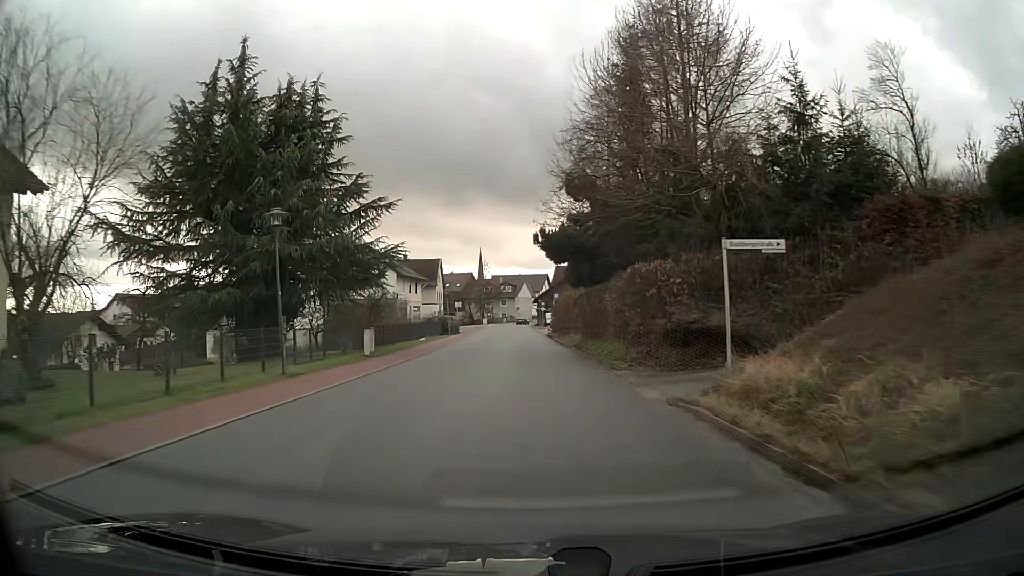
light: Day
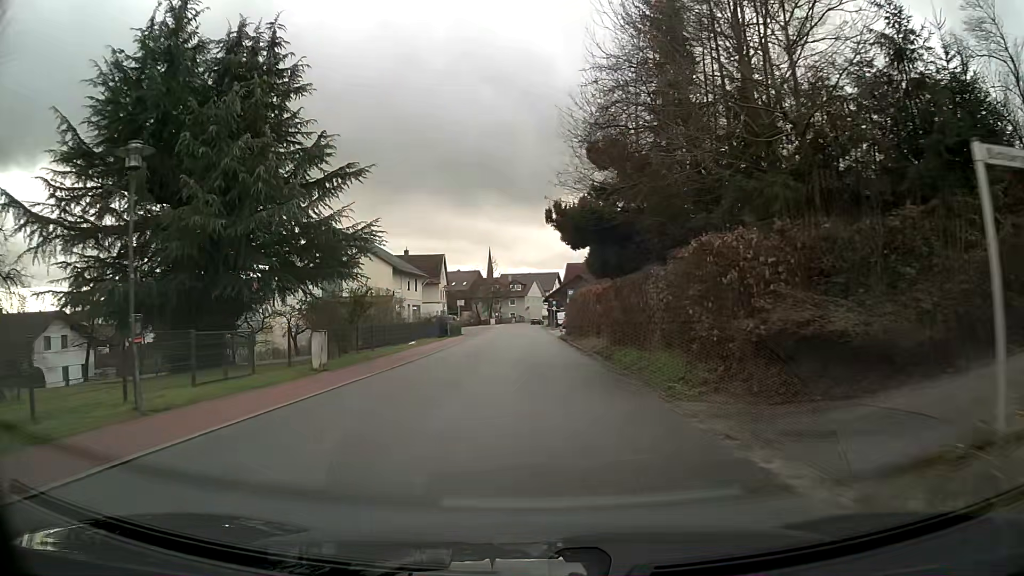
(0.0, +6.8) m; -1°
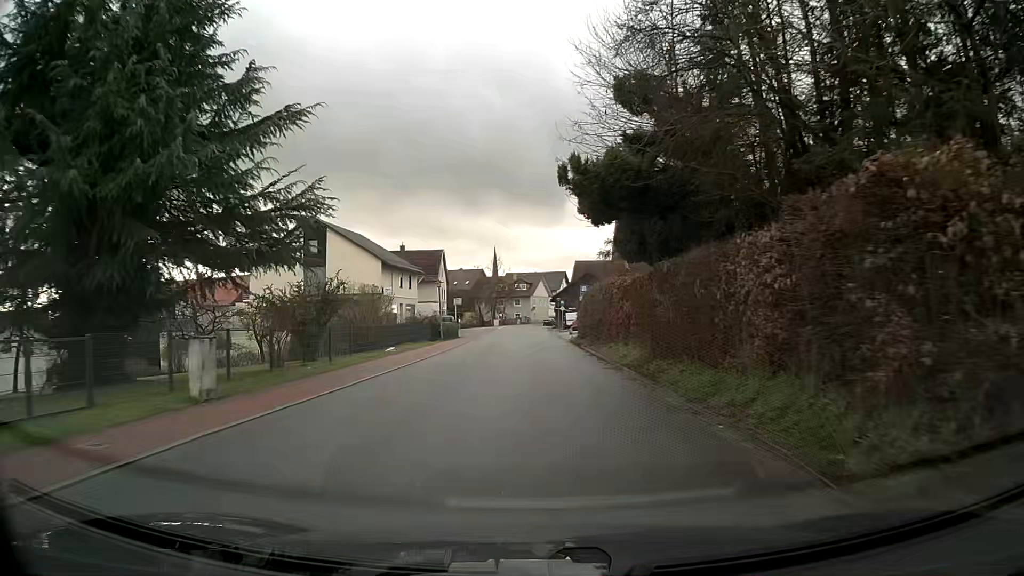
(0.0, +6.8) m; 0°
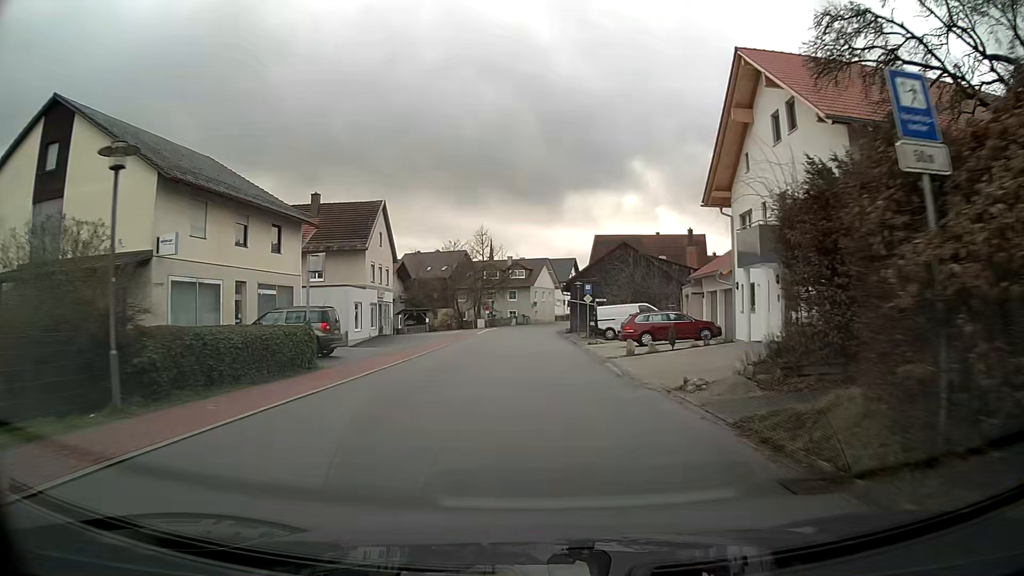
(+0.1, +34.7) m; 0°
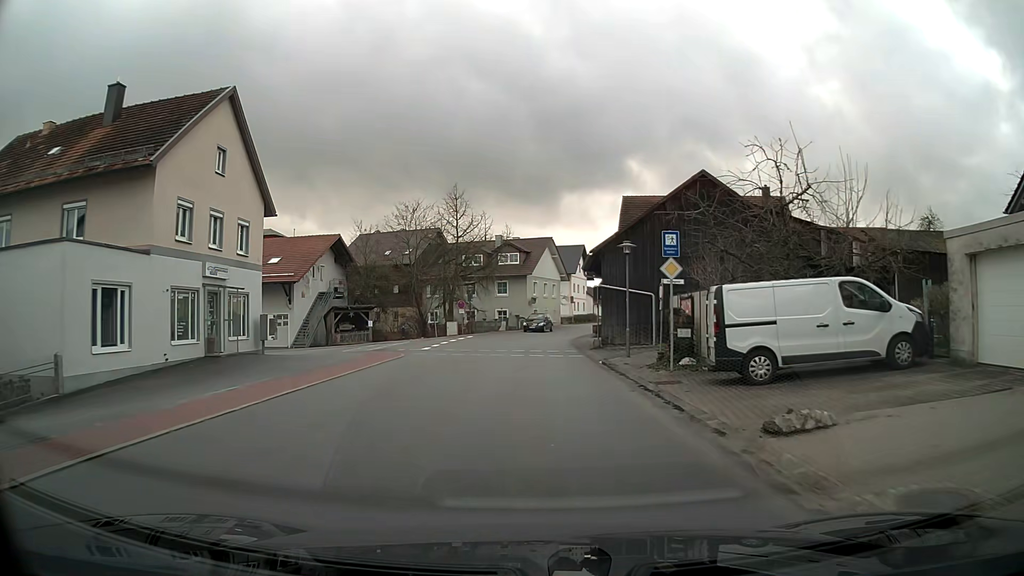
(+0.1, +26.4) m; 0°
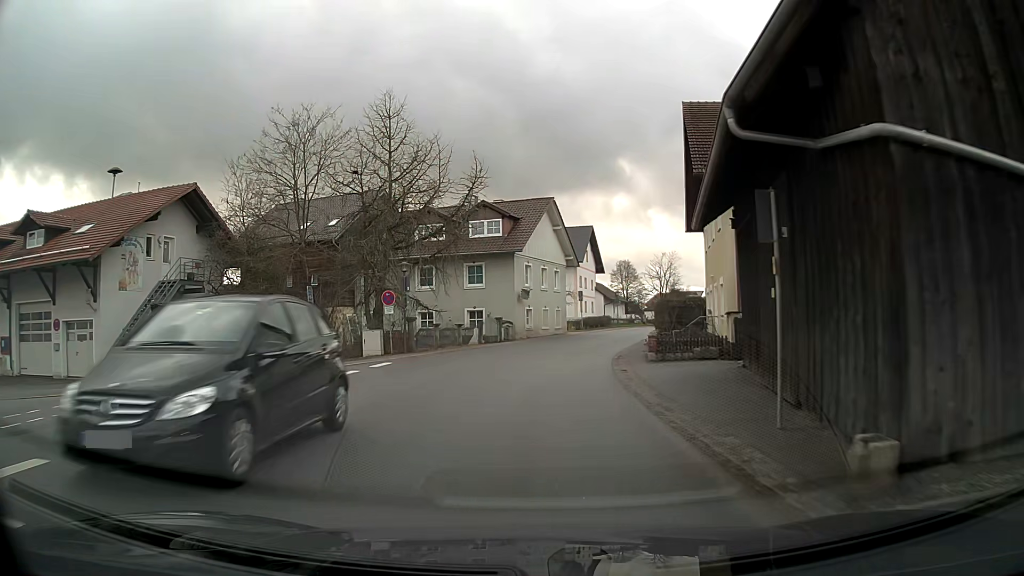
(0.0, +24.3) m; 0°
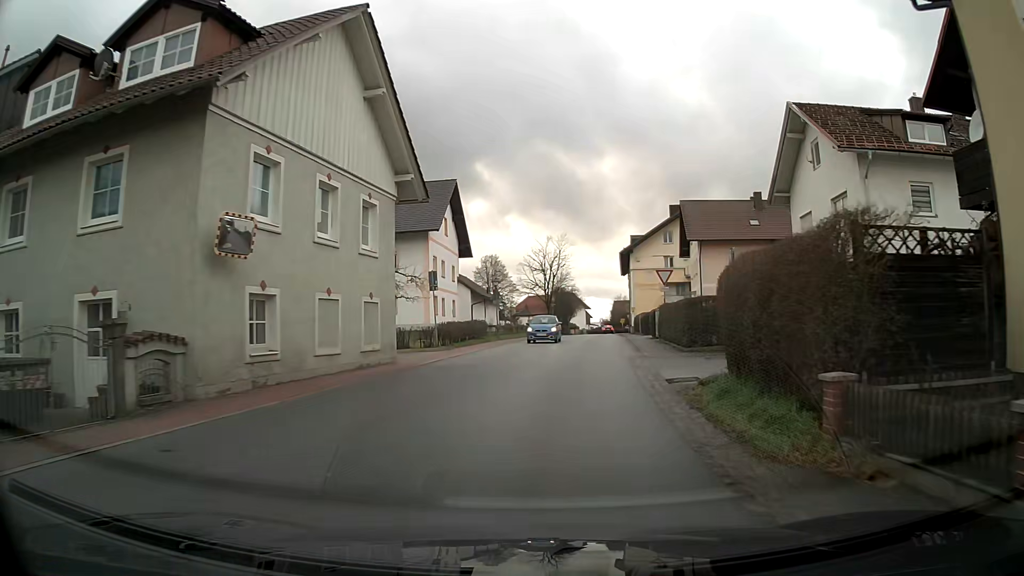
(+2.6, +28.9) m; +14°
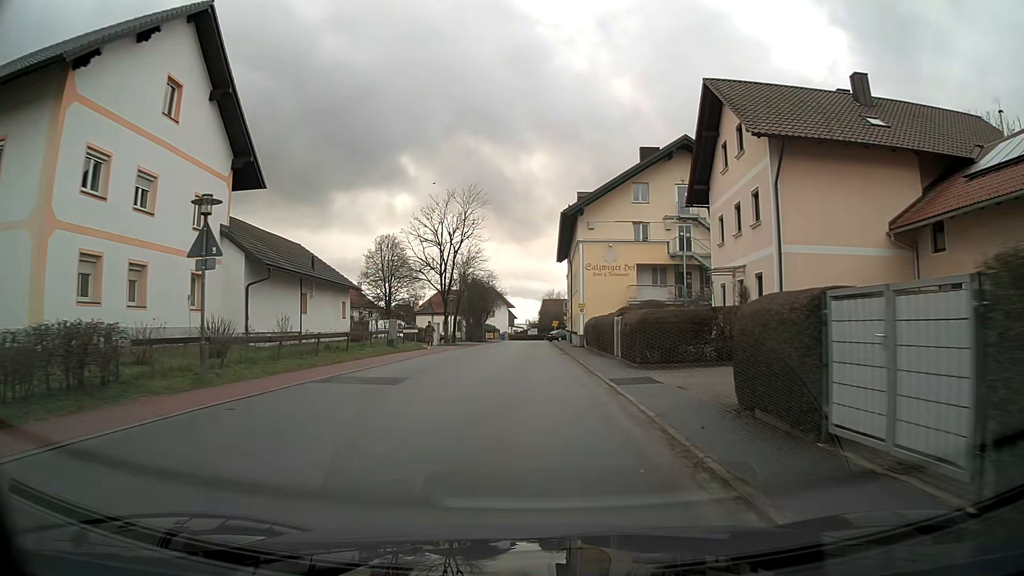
(+2.2, +30.2) m; +5°
(0, +10) (0, +20) (0, +30) (0, +40) (0, +50) (0, +60) (0, +70) (+1, +80) (+9, +84) (+18, +80) m
